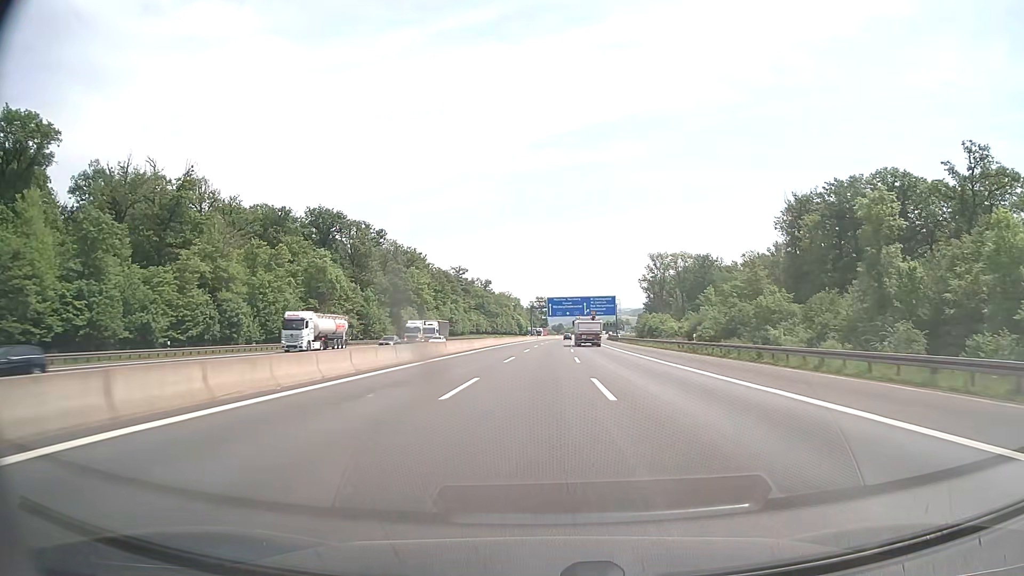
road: motorway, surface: asphalt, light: Day
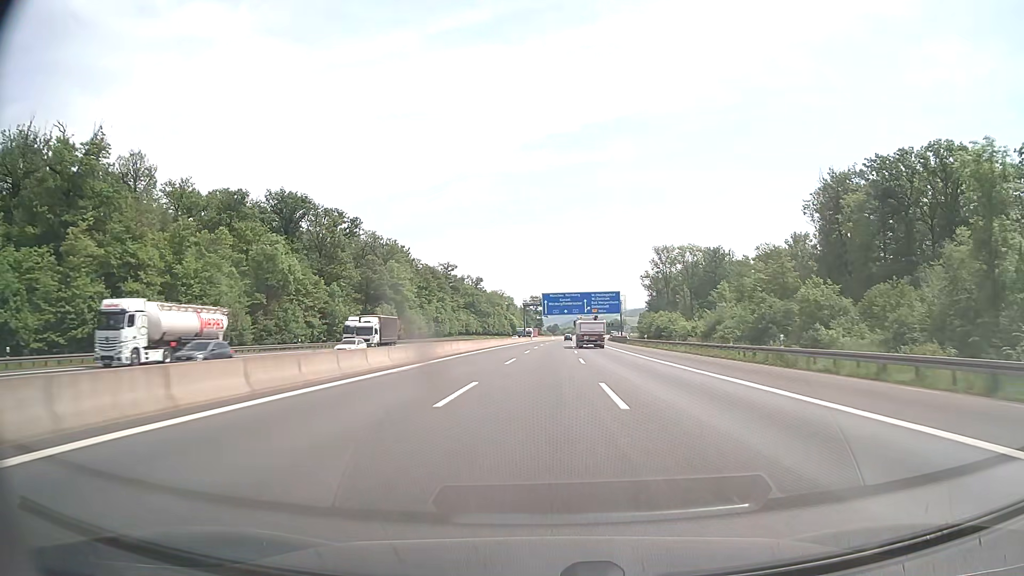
(+0.1, +19.1) m; 0°
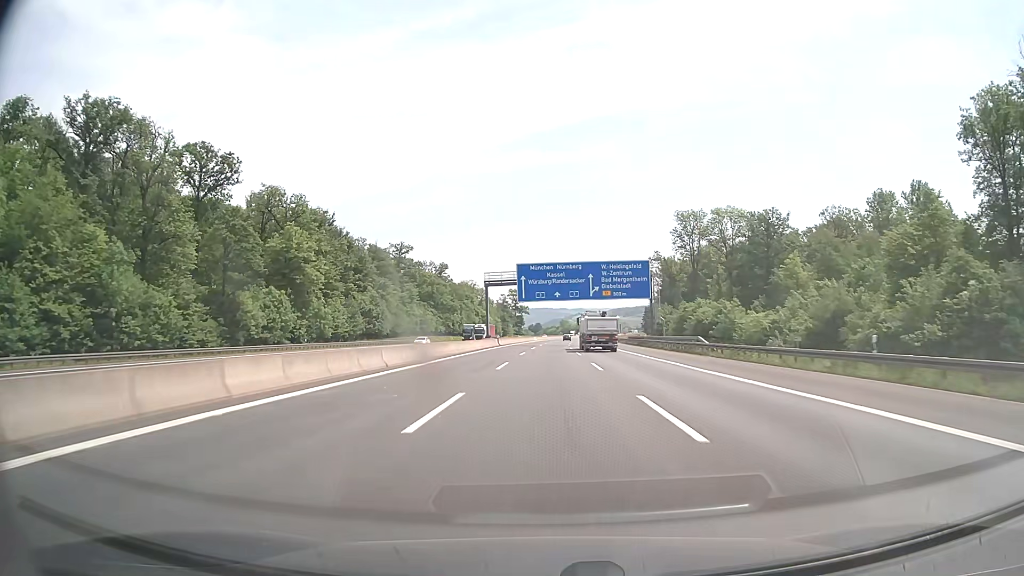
(+0.7, +57.2) m; +2°
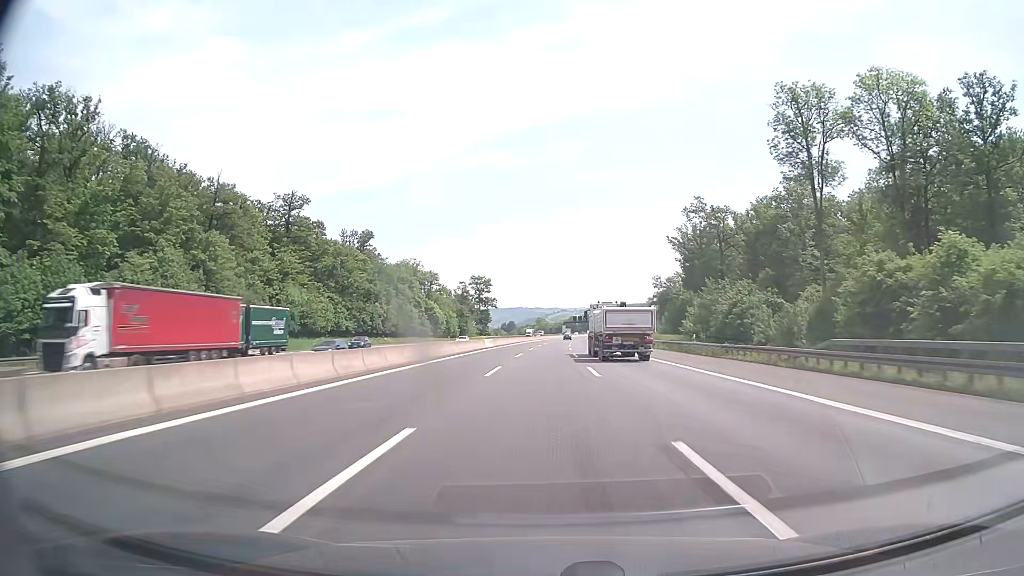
(+1.2, +76.3) m; +2°
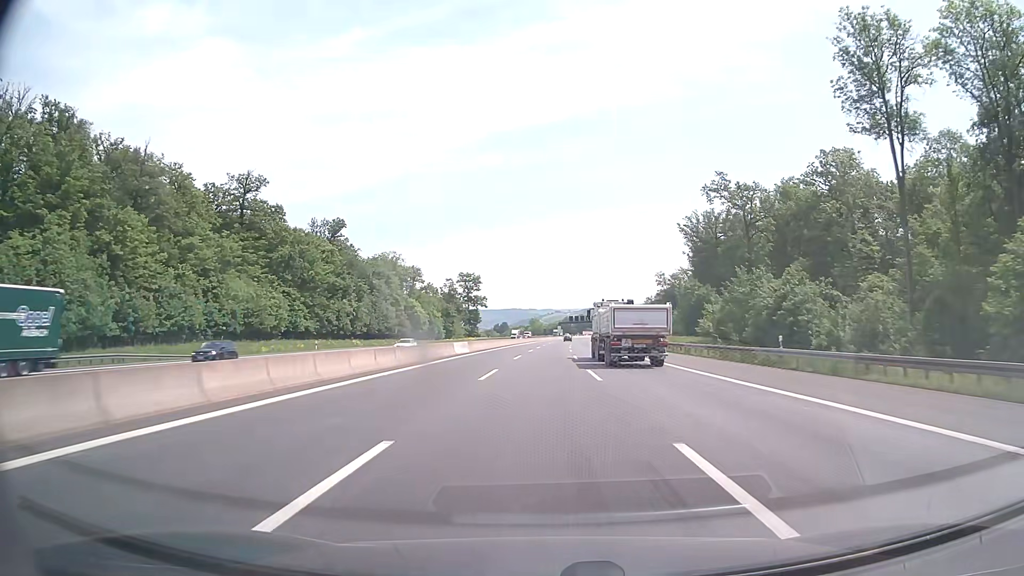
(+0.1, +19.1) m; +1°
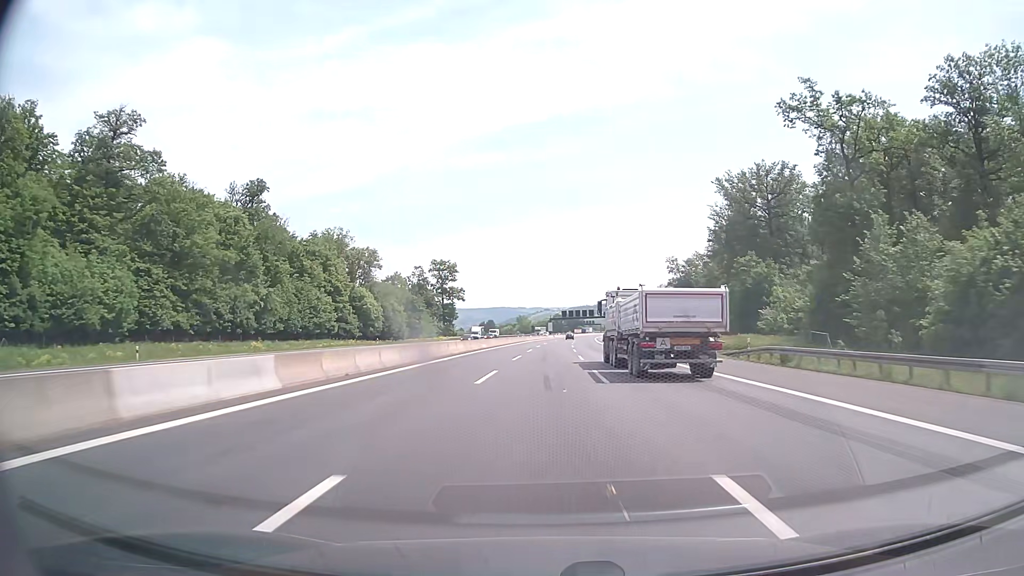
(+0.3, +38.1) m; +1°
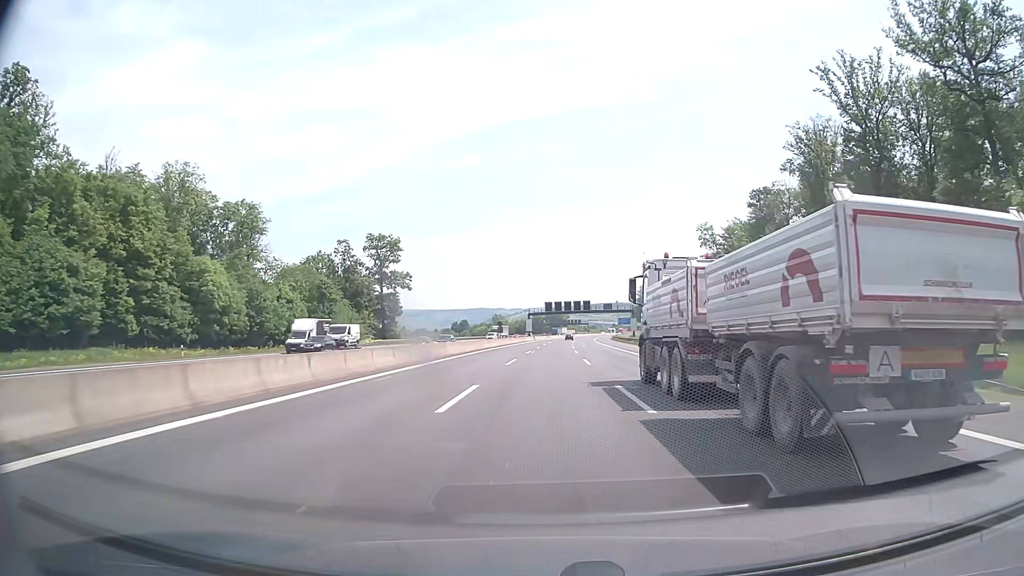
(+0.8, +57.1) m; +2°
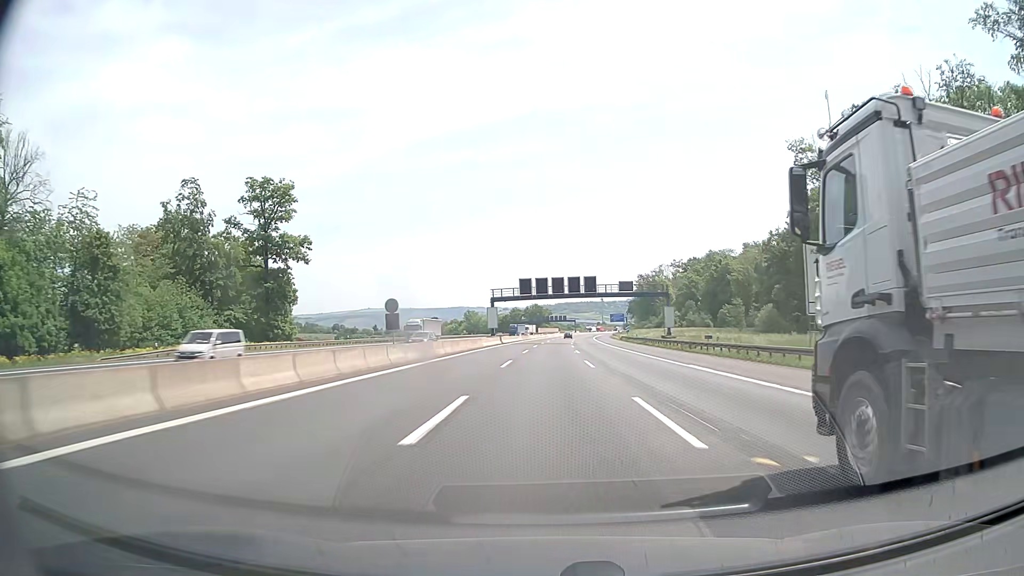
(+0.8, +57.0) m; +2°
(0, +10) (0, +20) (0, +30) (0, +40) (+1, +50) (+1, +60) (+1, +70) (+2, +80) (+2, +90) (+2, +100) m
